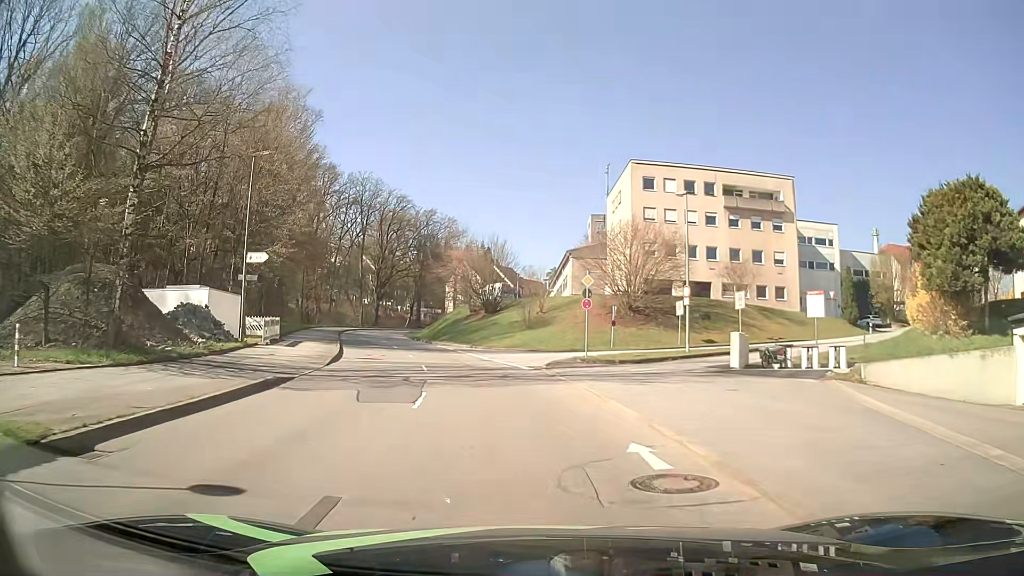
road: tertiary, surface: asphalt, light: Day
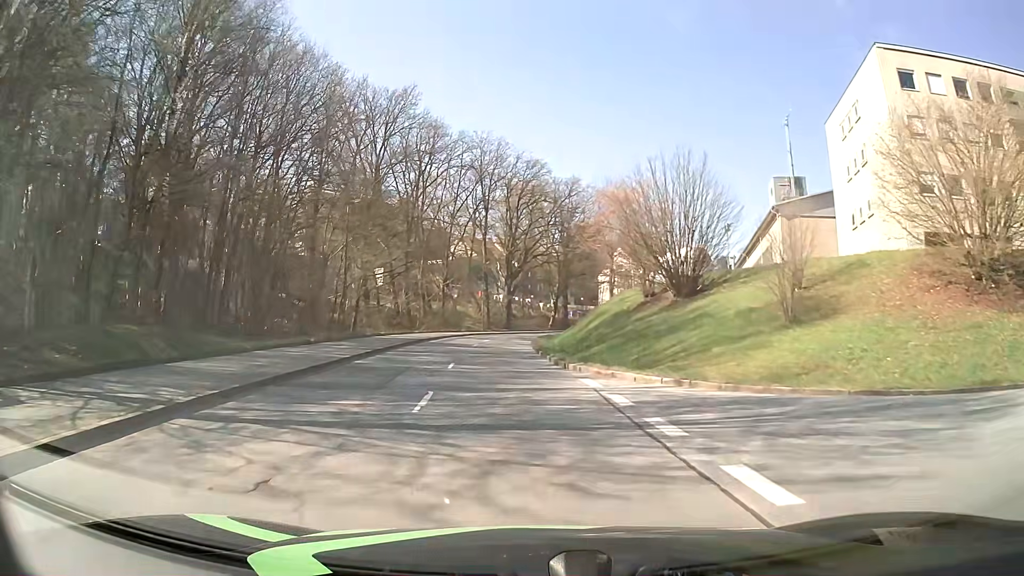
(-3.3, +28.8) m; -13°
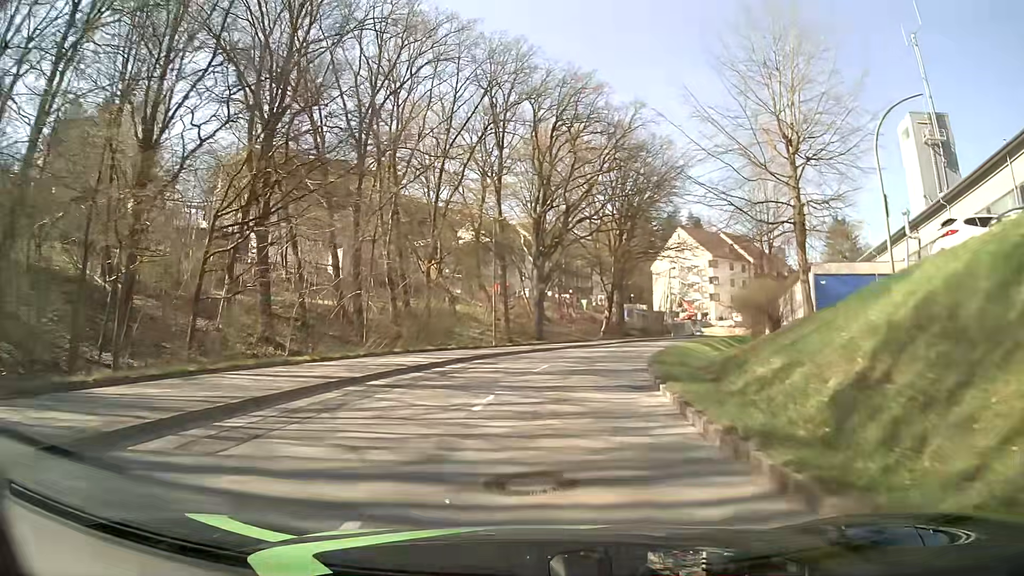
(-2.1, +36.1) m; -3°
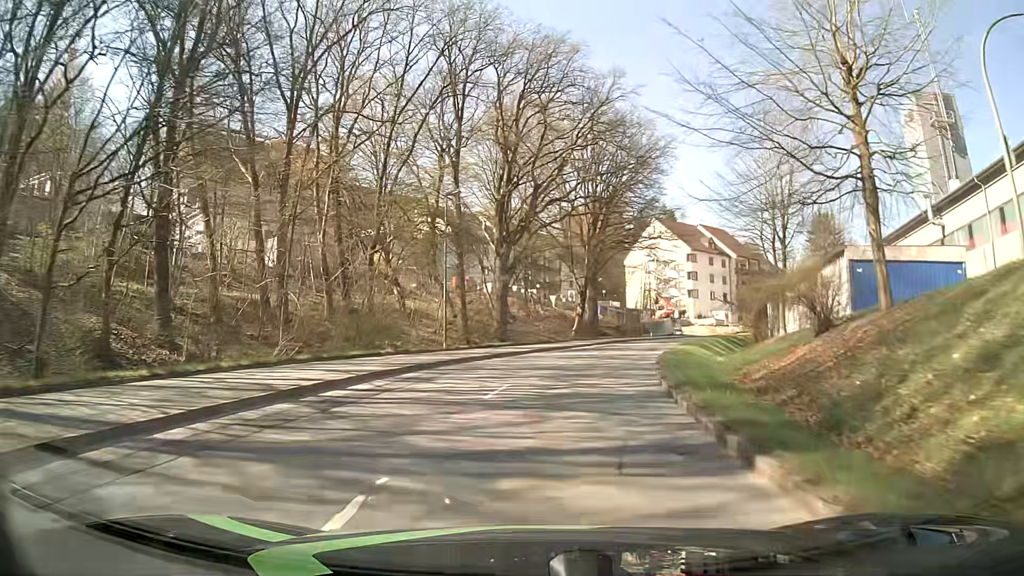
(+0.2, +7.8) m; +3°
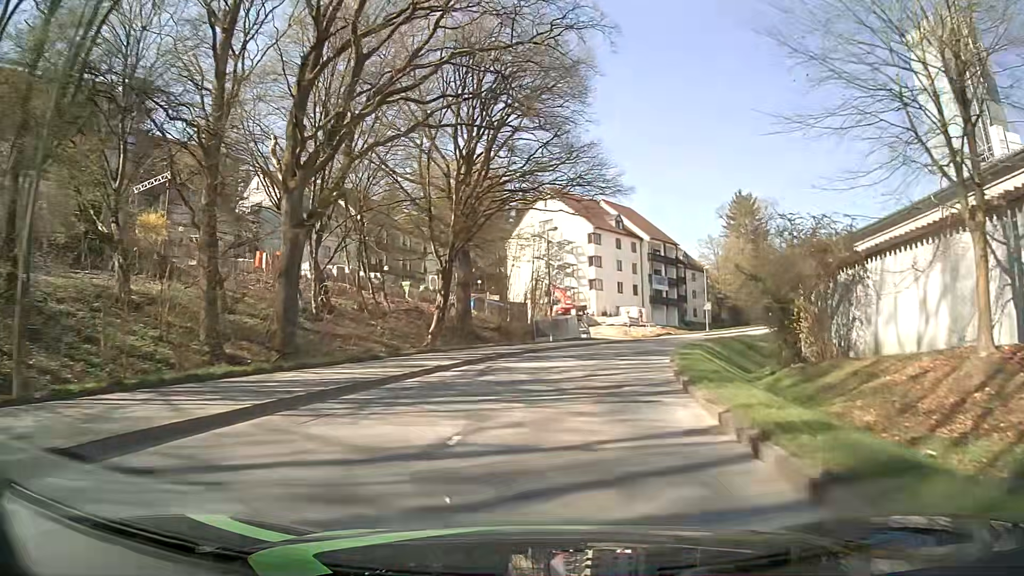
(+2.0, +23.1) m; +11°
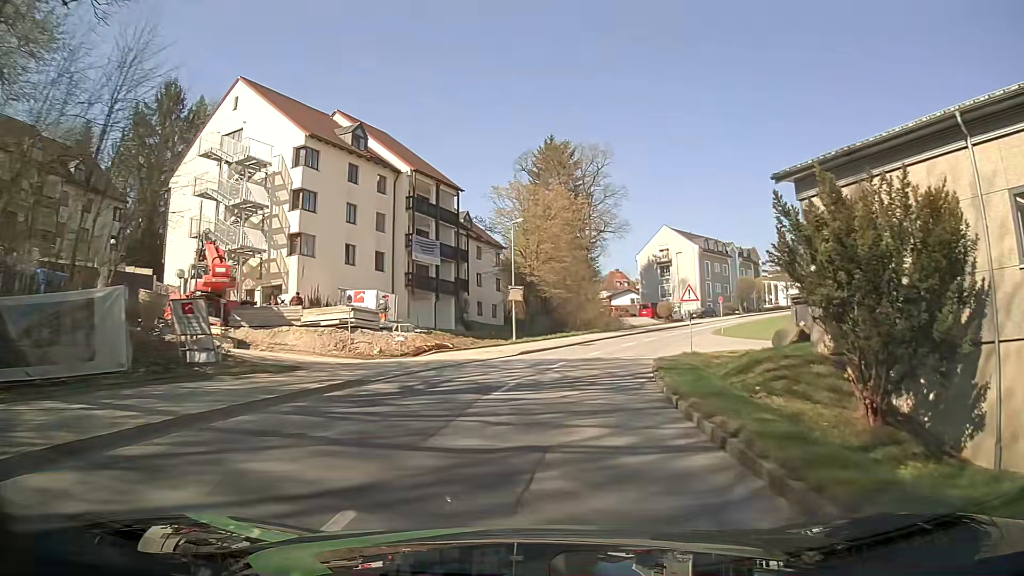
(+6.5, +38.0) m; +20°
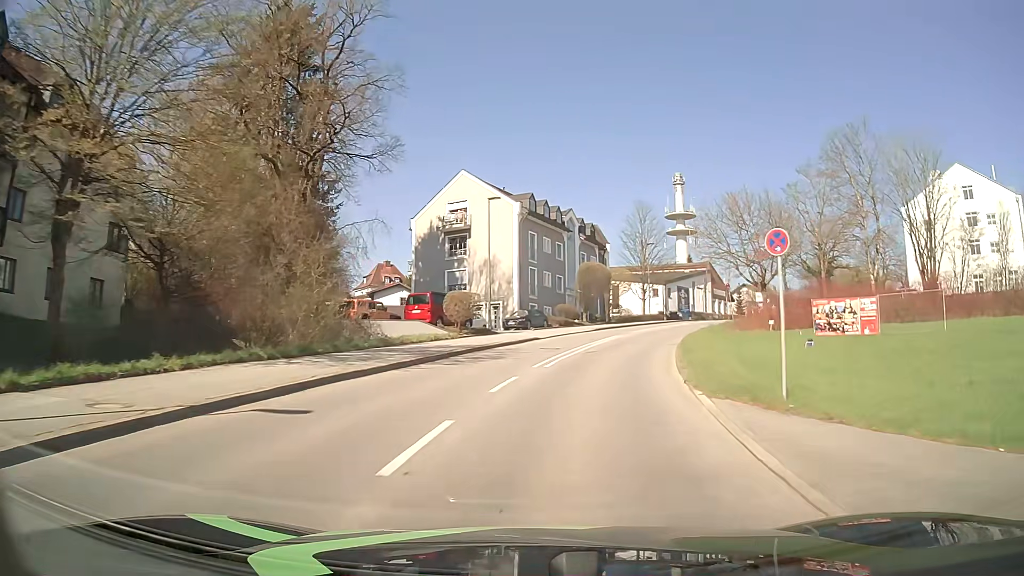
(+6.1, +39.1) m; +18°
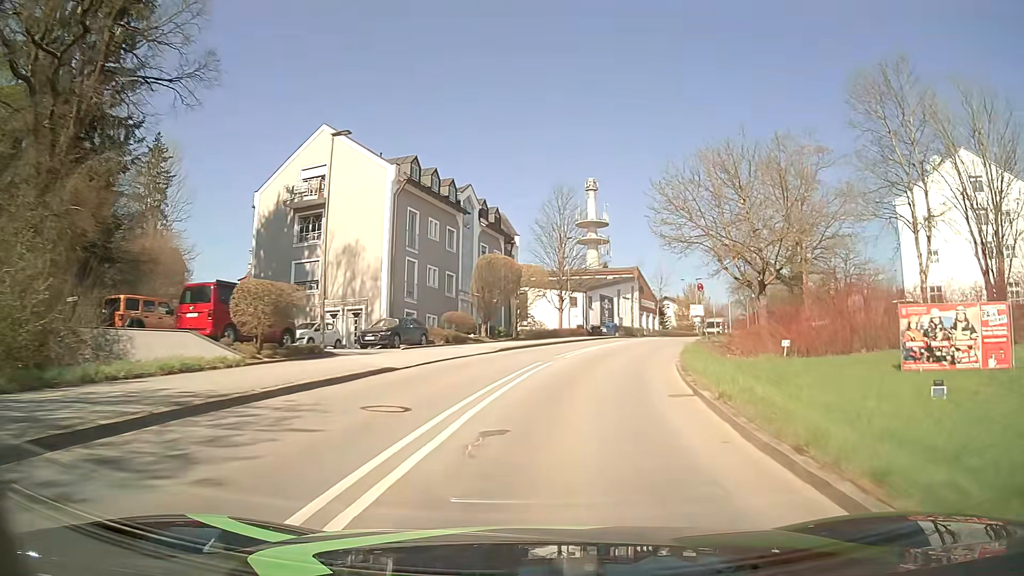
(+1.2, +16.0) m; +8°
(0, +10) (+2, +20) (+4, +30) (+7, +39) (+11, +48) (+16, +57) (+21, +66) (+27, +74) (+33, +81) (+42, +86) m
